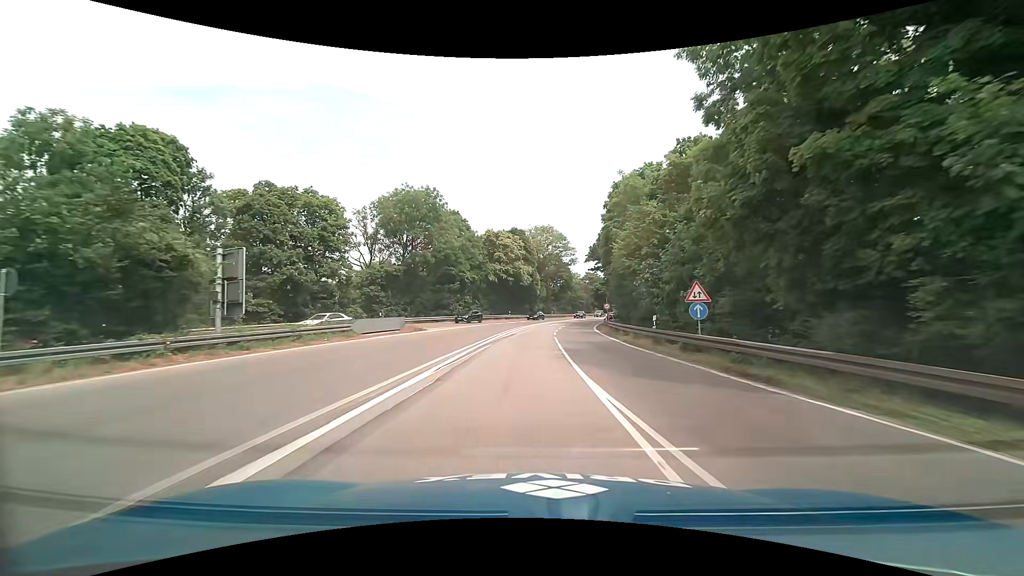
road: motorway_link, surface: asphalt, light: Day
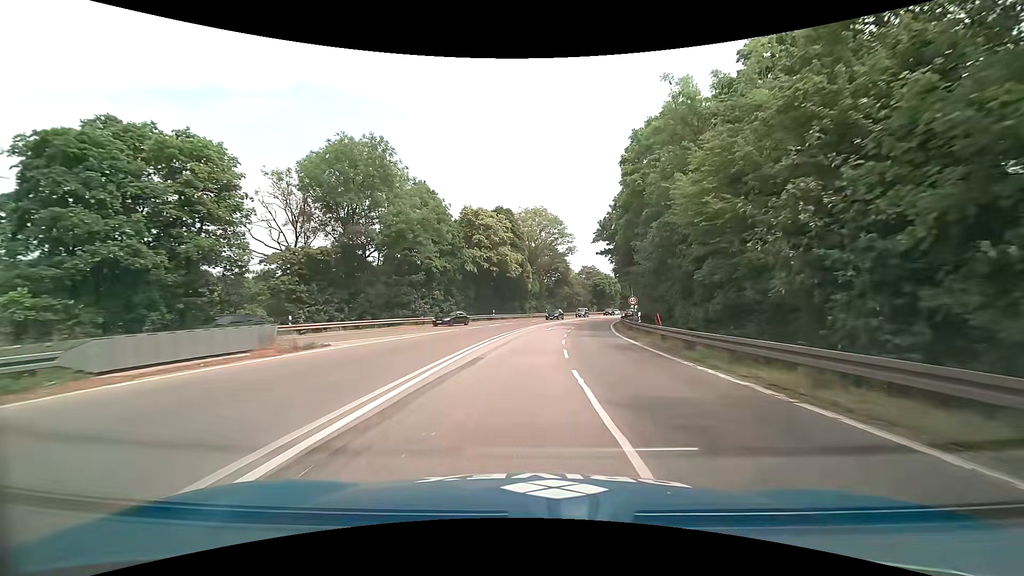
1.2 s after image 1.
(+0.1, +16.5) m; 0°
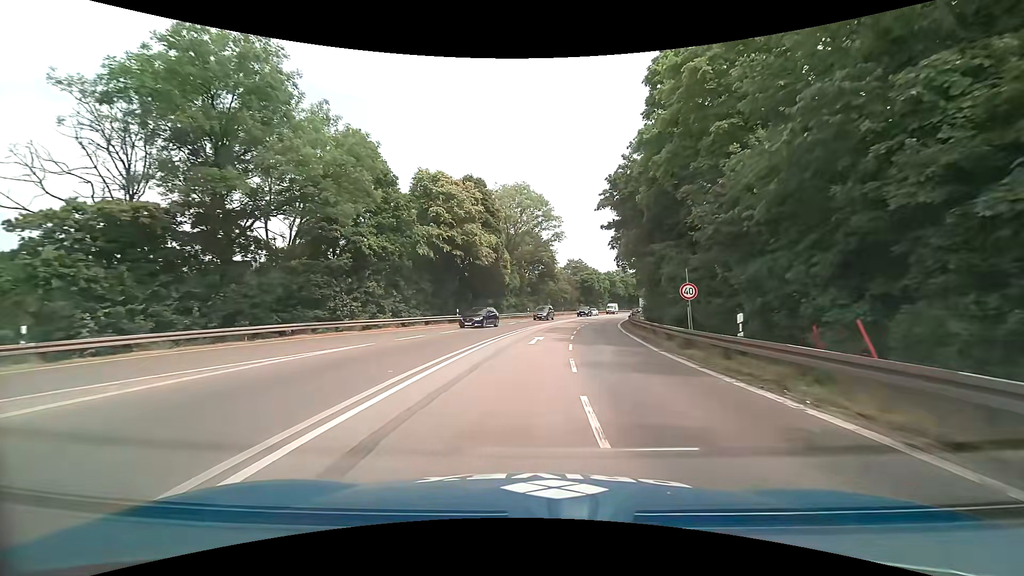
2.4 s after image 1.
(+0.4, +15.3) m; +3°
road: trunk
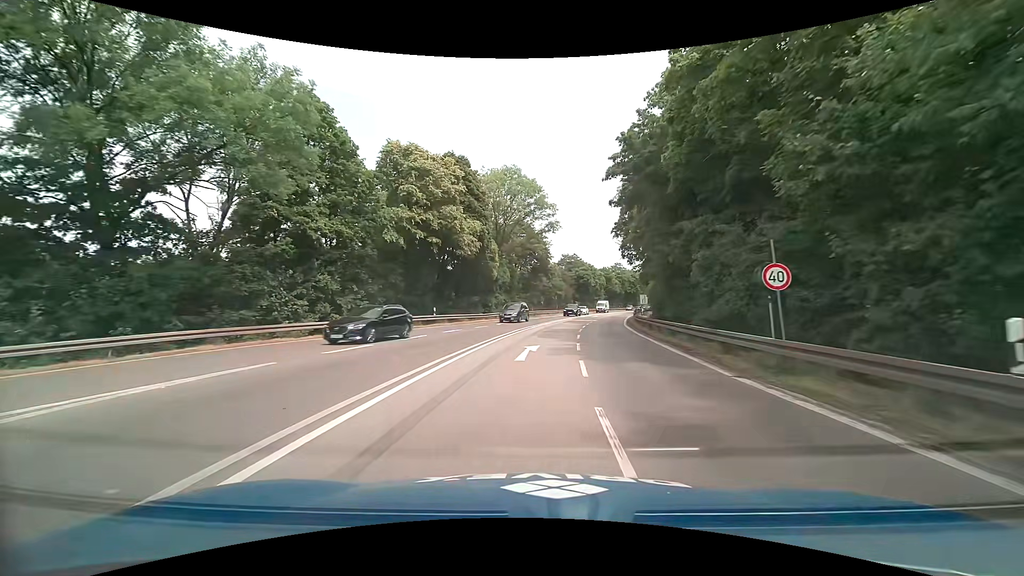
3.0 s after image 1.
(0.0, +7.1) m; 0°
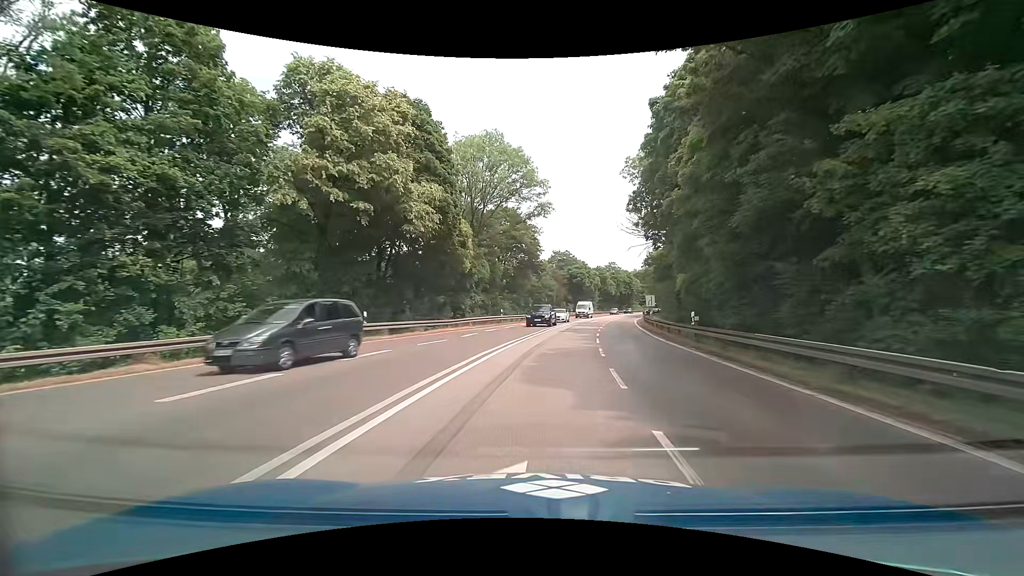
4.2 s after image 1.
(+0.2, +13.1) m; +1°
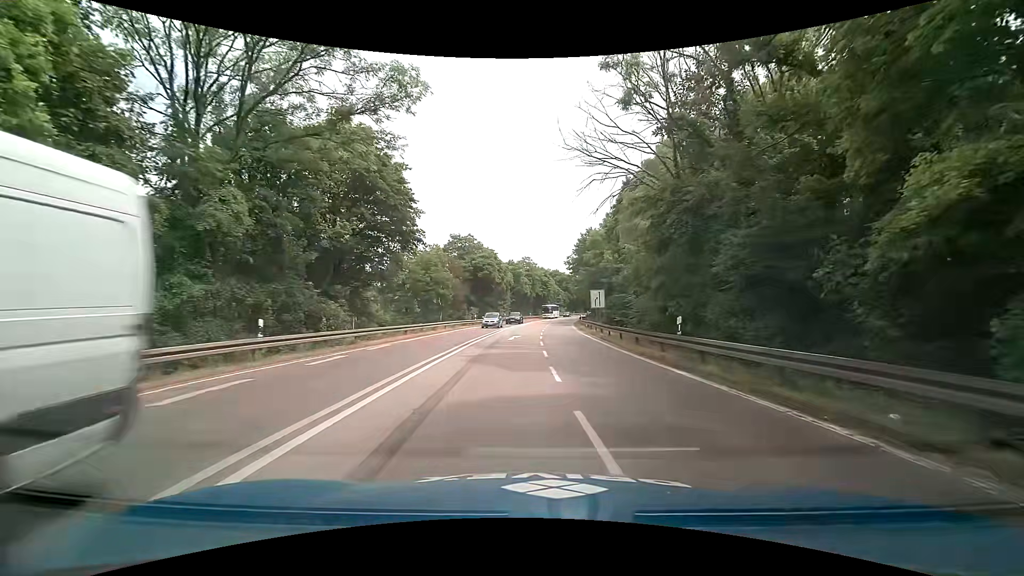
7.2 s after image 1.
(+2.3, +28.7) m; +10°
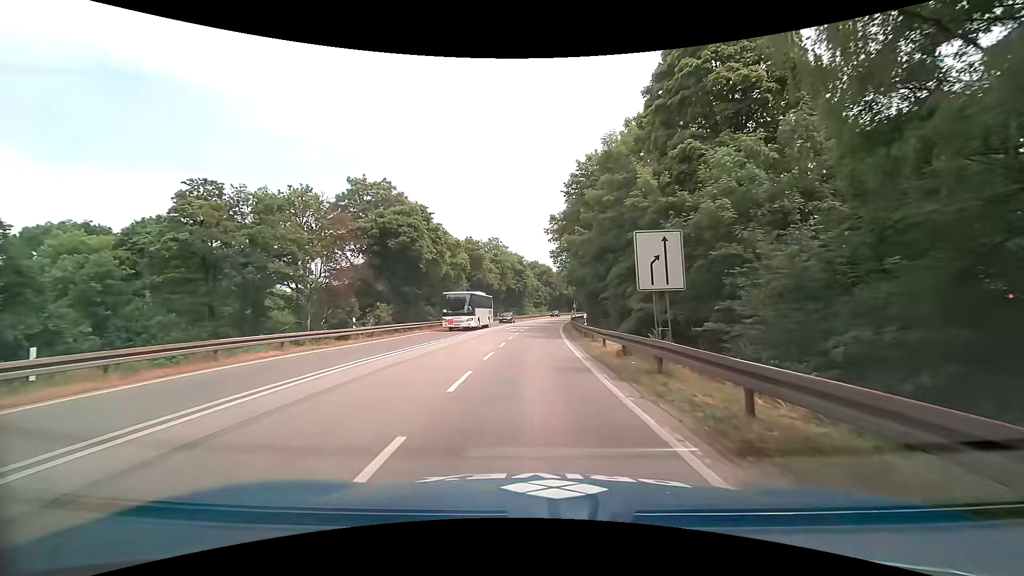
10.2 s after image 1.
(+2.0, +31.9) m; +3°
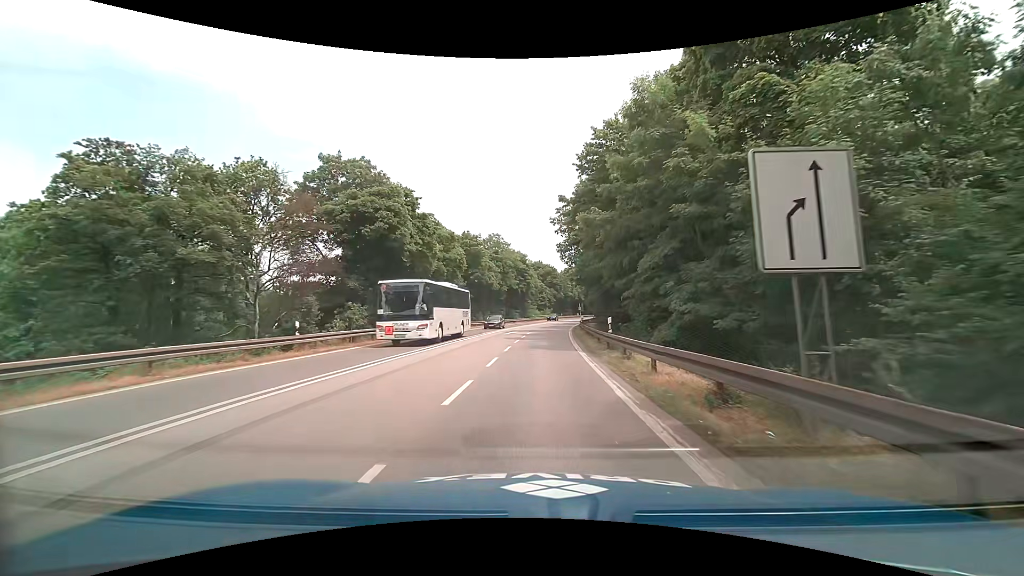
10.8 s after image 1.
(0.0, +7.0) m; 0°
(0, +10) (0, +20) (+1, +30) (+1, +40) (+2, +50) (+3, +60) (+4, +70) (+5, +80) (+7, +90) (+8, +100) m
